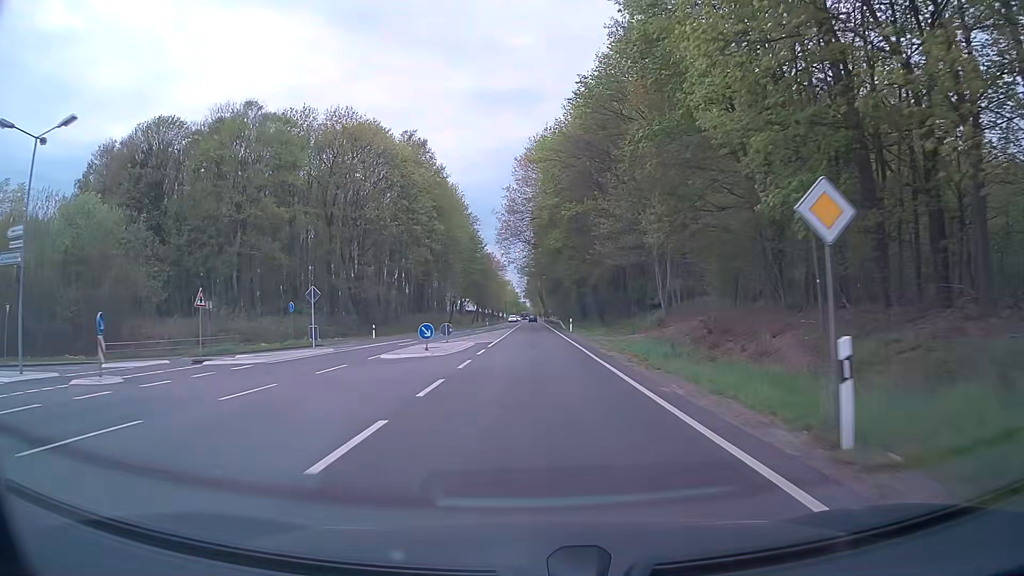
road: primary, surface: asphalt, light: Day
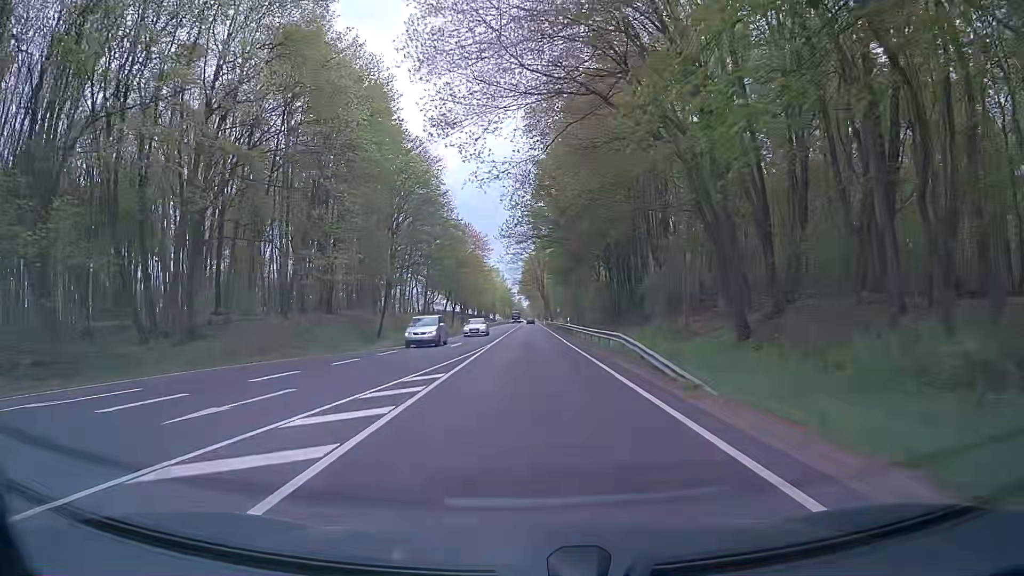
(-0.3, +53.9) m; 0°
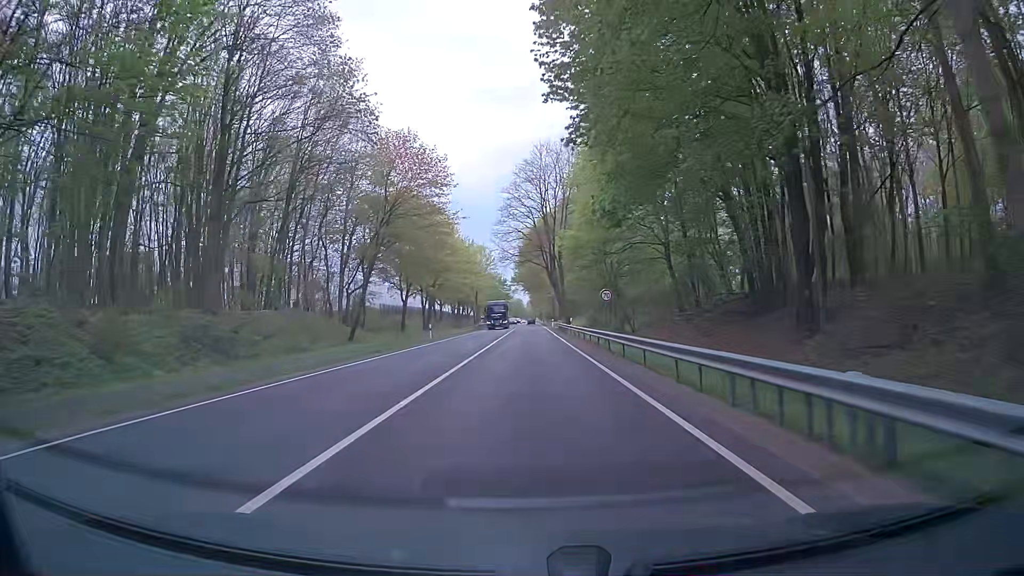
(-0.1, +53.7) m; 0°
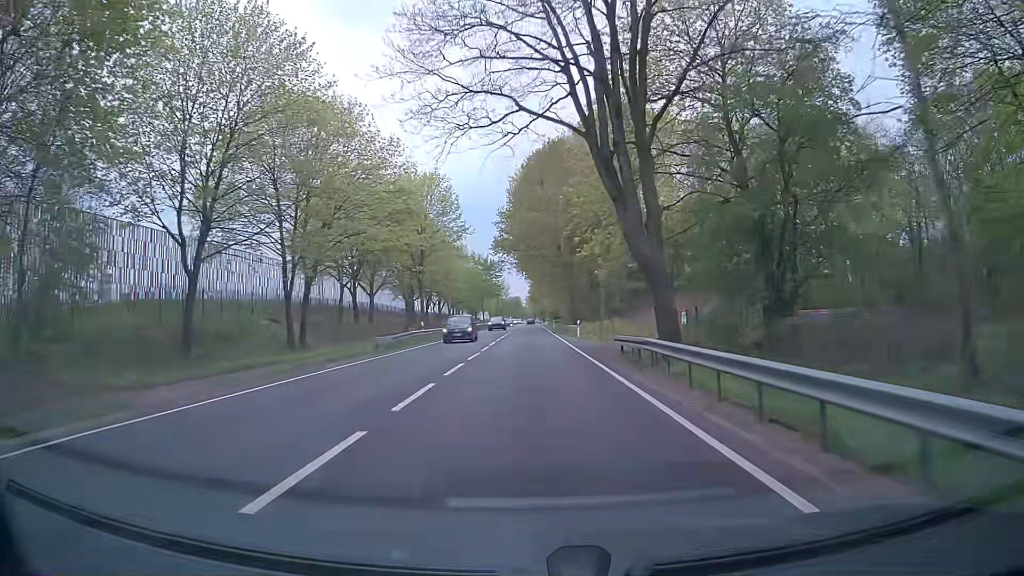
(0.0, +53.8) m; 0°
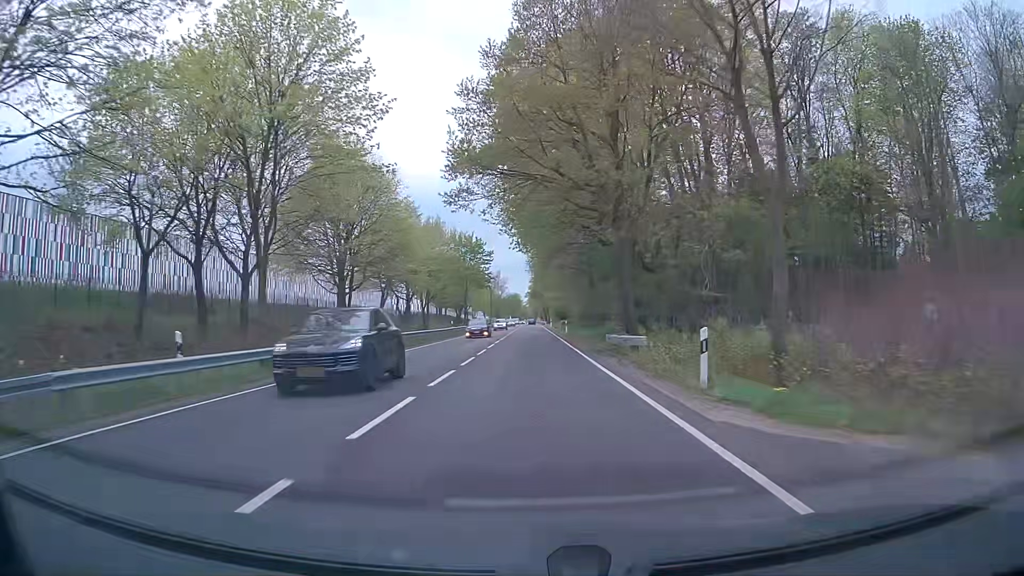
(+0.2, +32.3) m; 0°
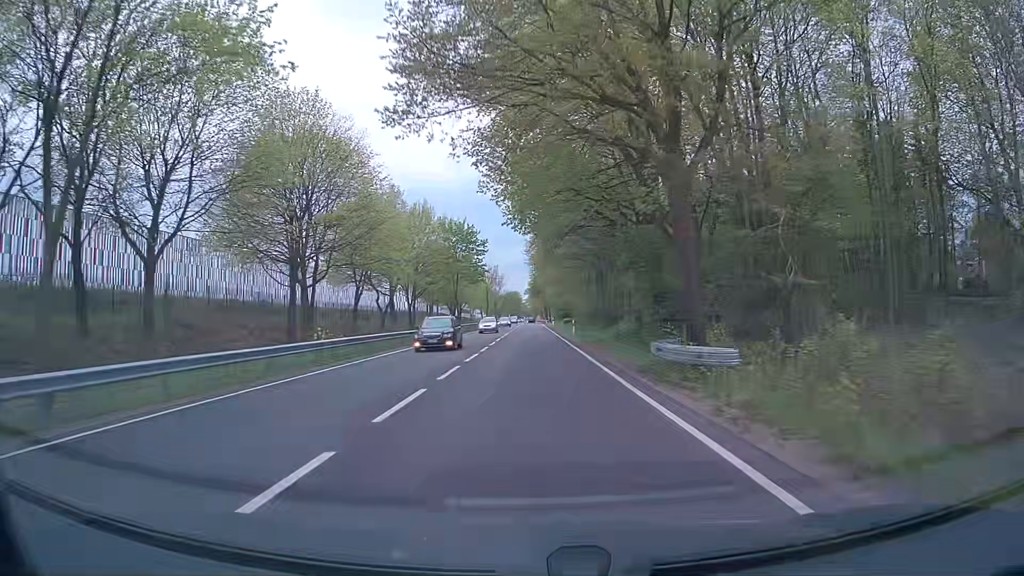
(0.0, +10.8) m; 0°
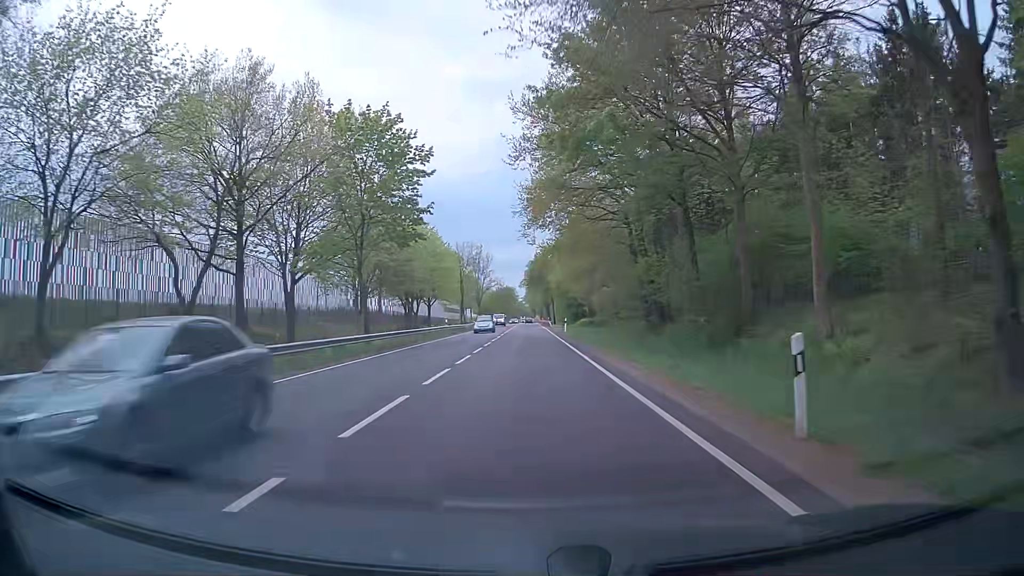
(-0.1, +43.2) m; 0°
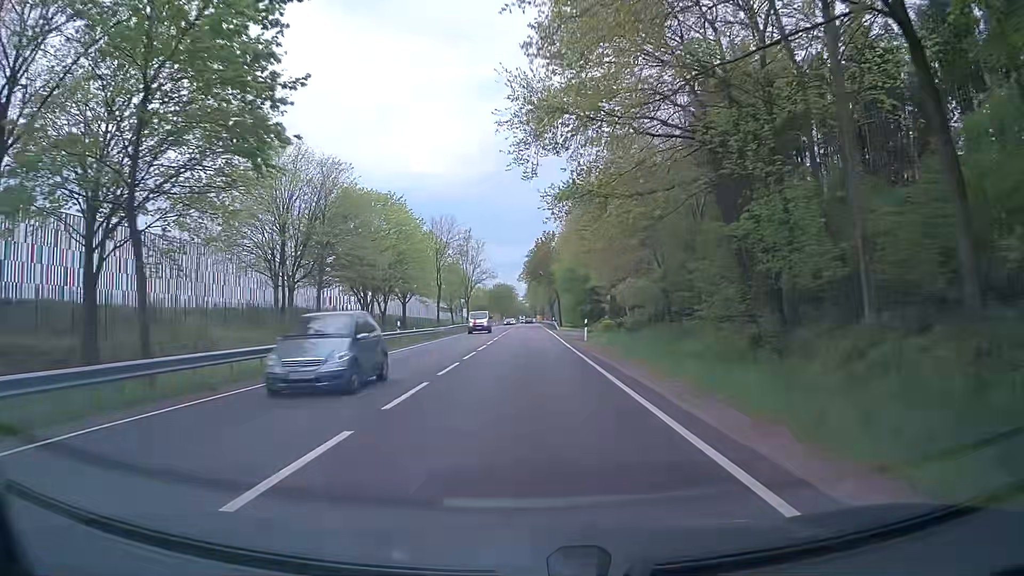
(0.0, +21.6) m; 0°
